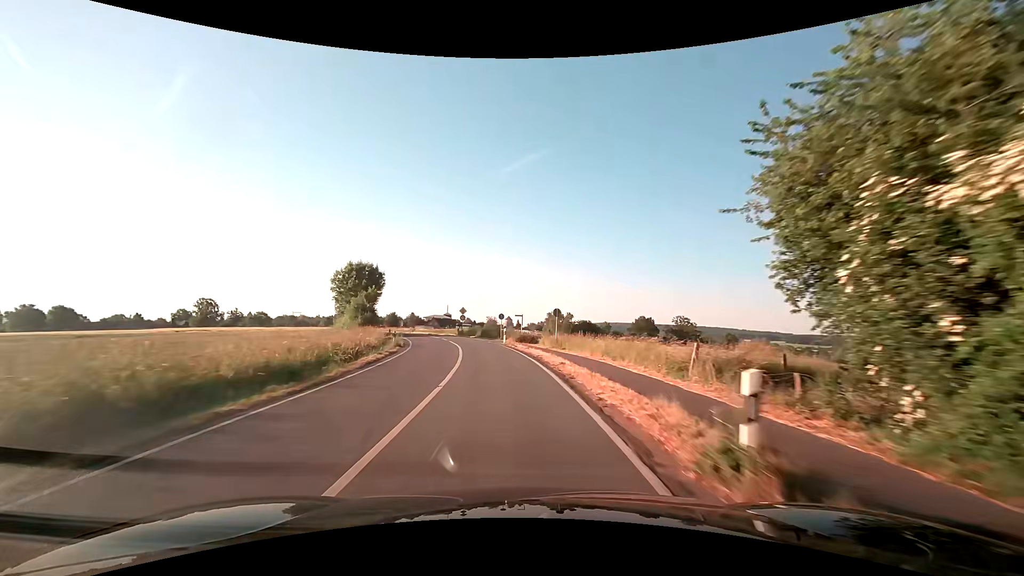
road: secondary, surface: asphalt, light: Day
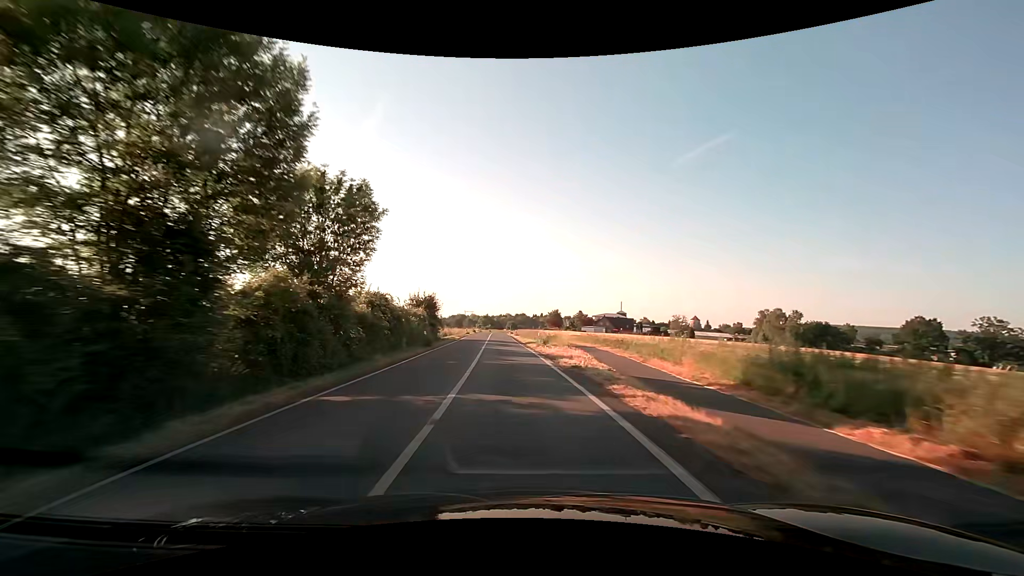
(-9.2, +53.9) m; -20°
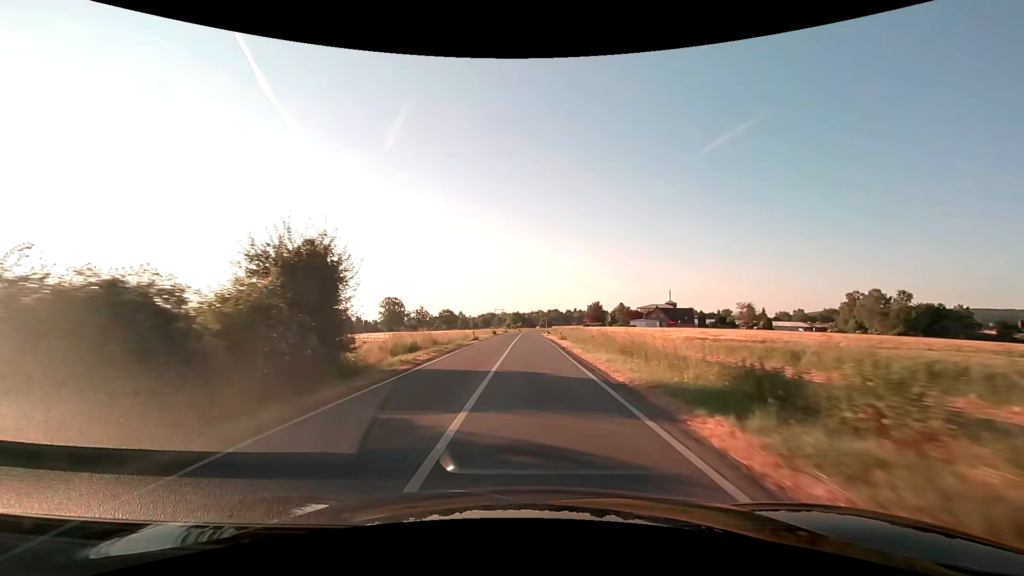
(-1.5, +33.1) m; -4°
